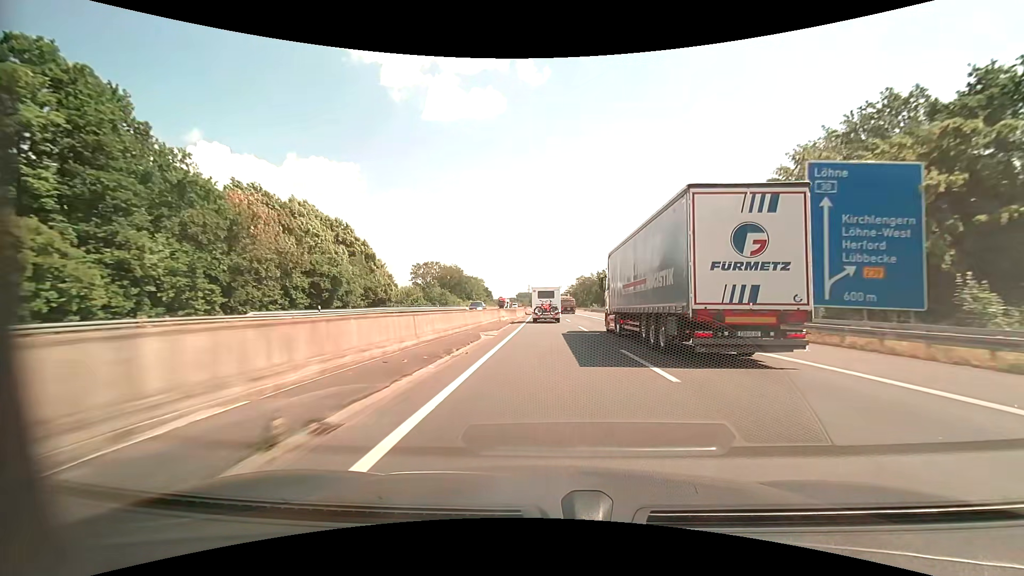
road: motorway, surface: asphalt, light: Day
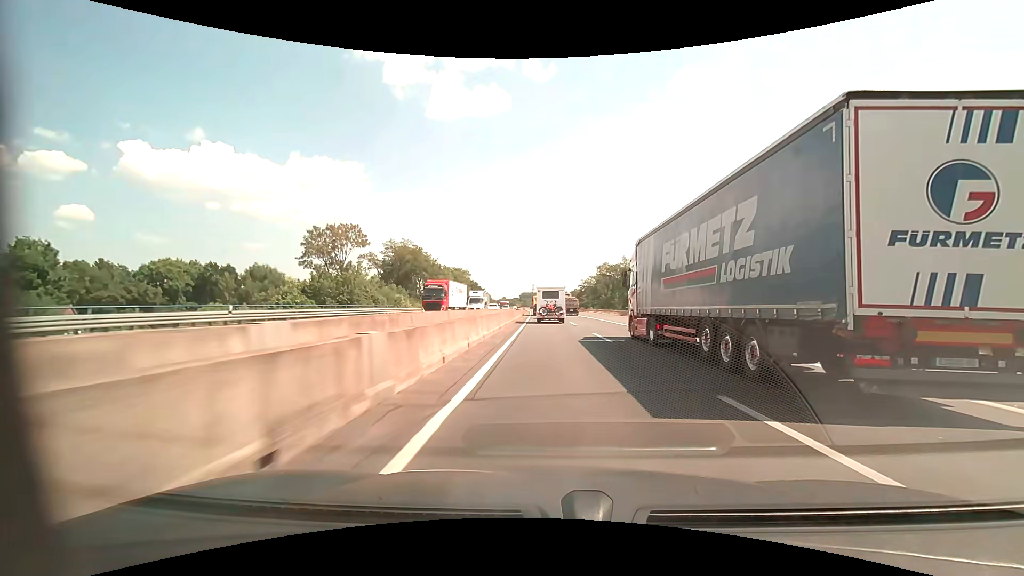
(-0.5, +61.8) m; -1°
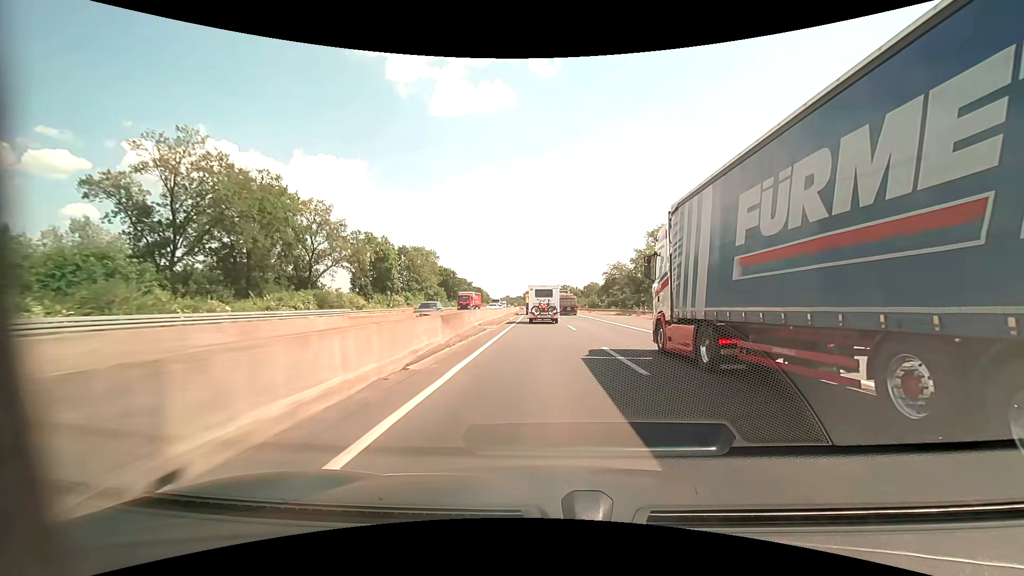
(0.0, +63.5) m; -1°
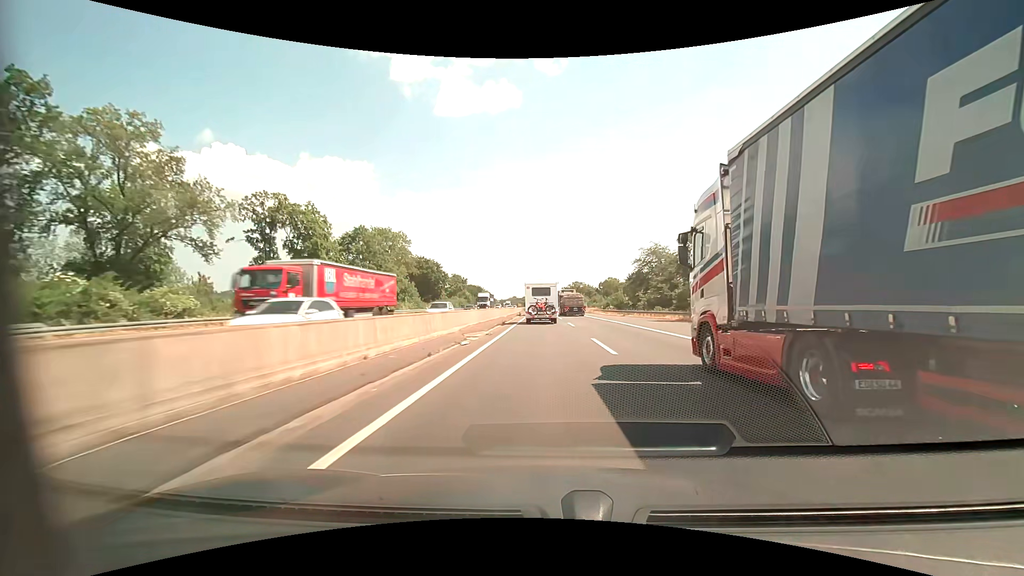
(-0.1, +32.4) m; -1°
(0, +10) (0, +20) (0, +30) (0, +40) (-1, +50) (-1, +60) (-1, +70) (-1, +80) (-2, +90) (-2, +100) m
